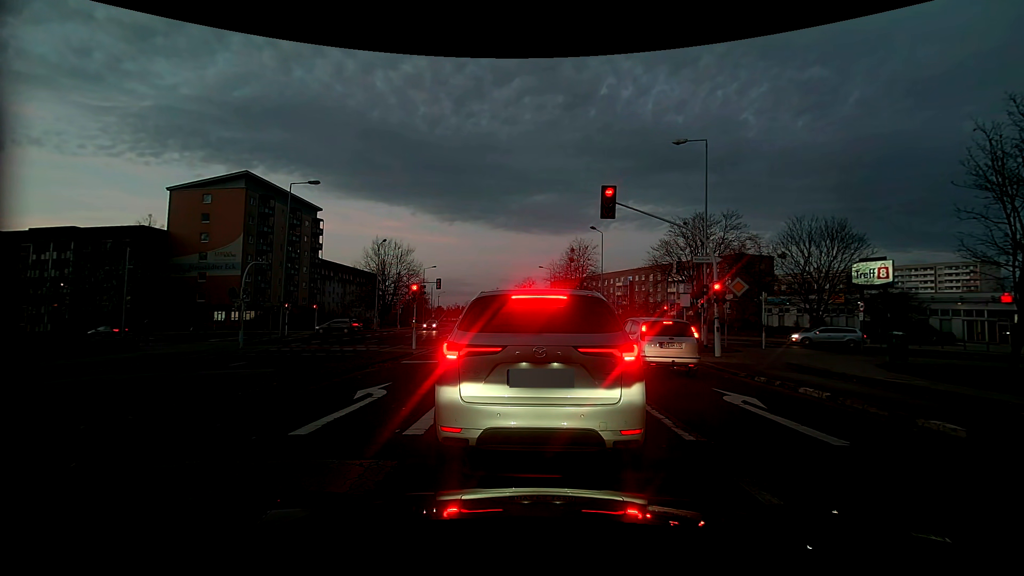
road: tertiary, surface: concrete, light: Dusk
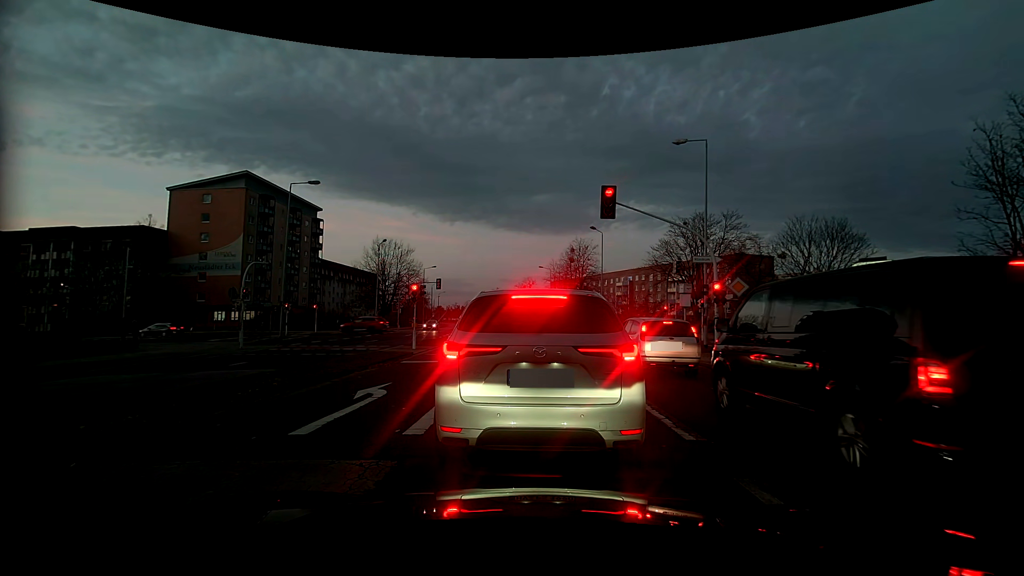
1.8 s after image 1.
(0.0, 0.0) m; 0°
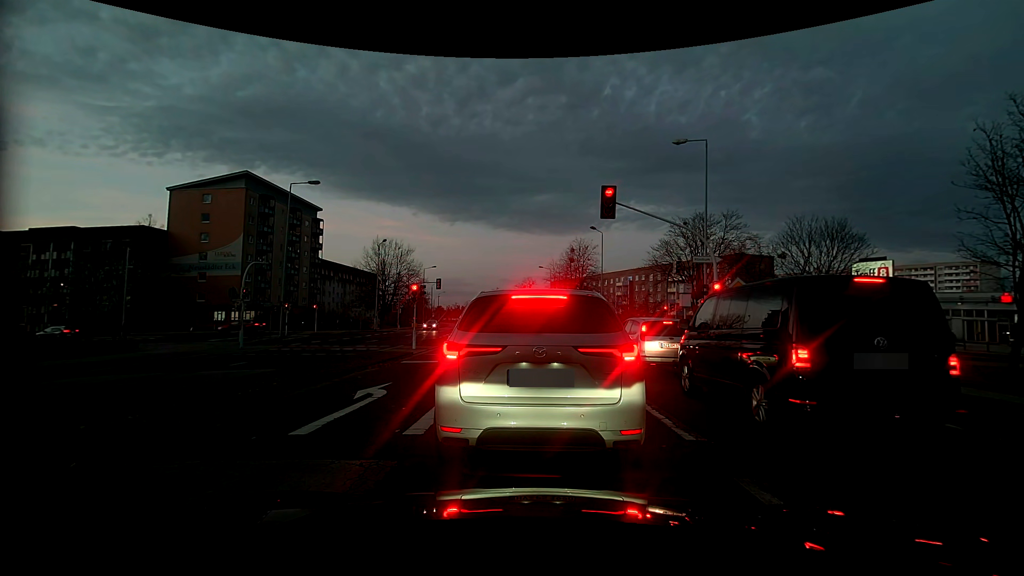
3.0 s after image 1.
(0.0, 0.0) m; 0°
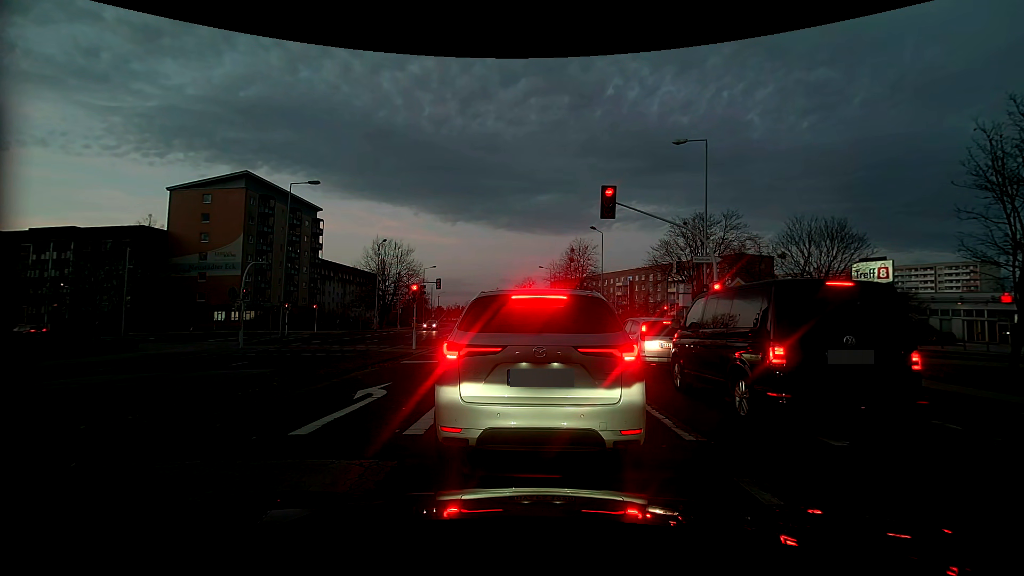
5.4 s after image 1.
(0.0, 0.0) m; 0°
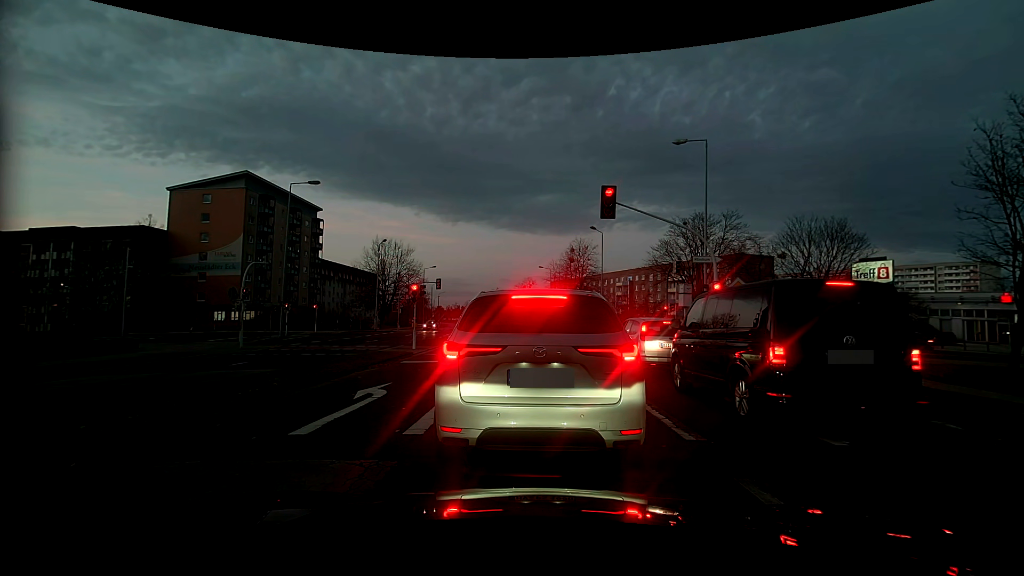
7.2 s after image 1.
(0.0, 0.0) m; 0°
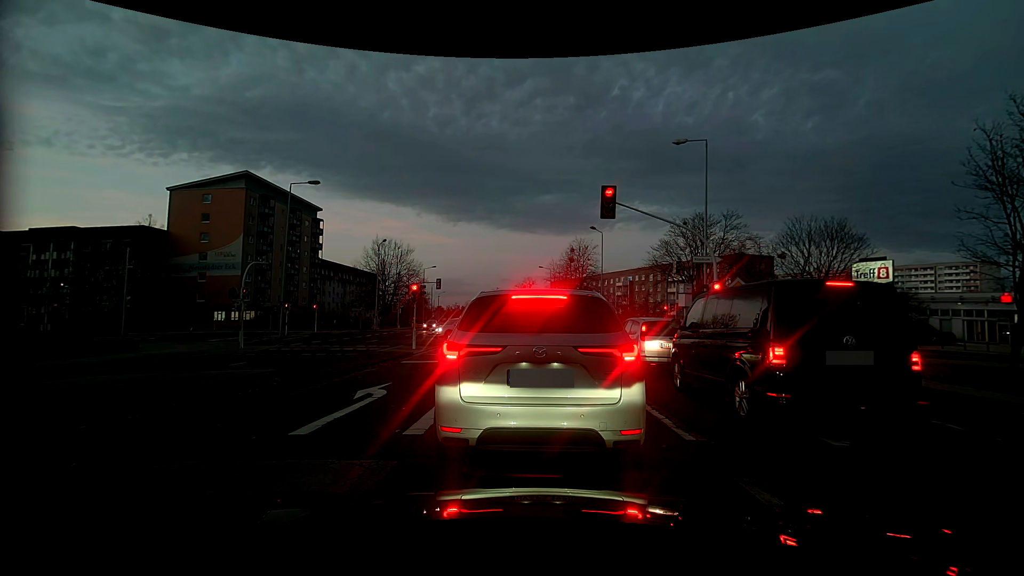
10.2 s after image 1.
(0.0, 0.0) m; 0°
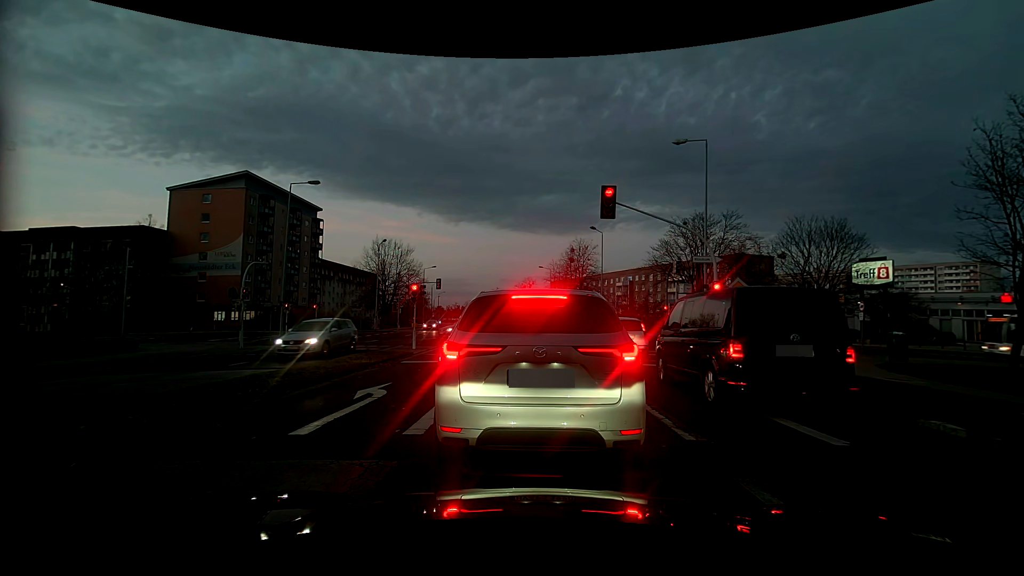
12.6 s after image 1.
(0.0, 0.0) m; 0°
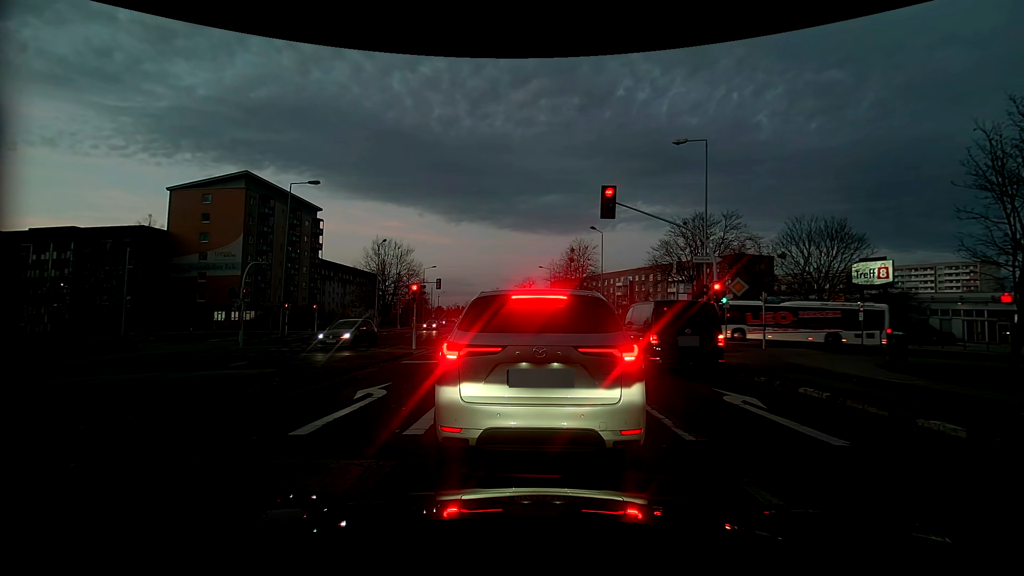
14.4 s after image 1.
(0.0, 0.0) m; 0°
(0, +10) (0, +20) (-1, +30) (-1, +40) (-2, +50) (-3, +60) (-3, +70) (-4, +80) (-5, +90) (-6, +100) m
